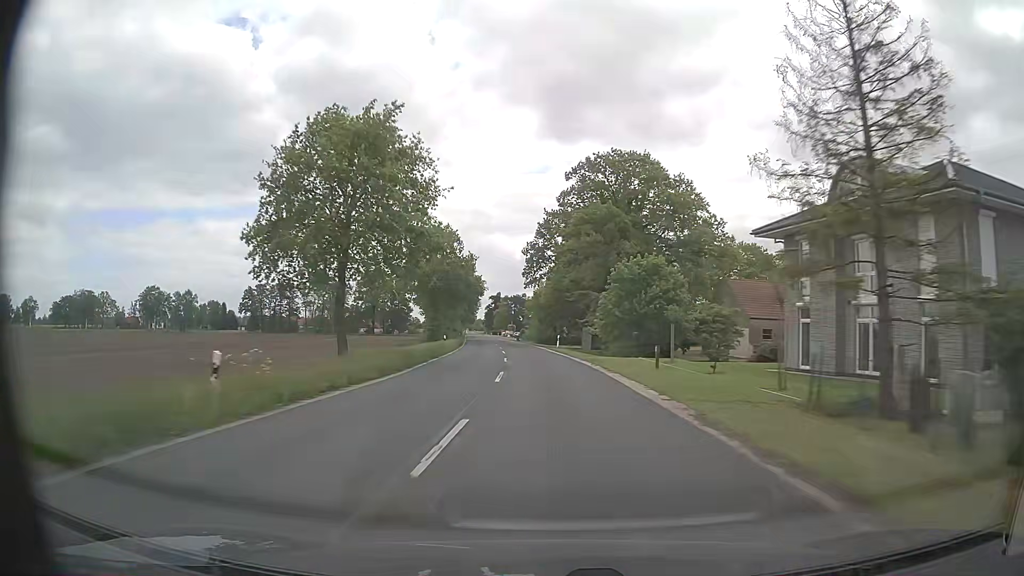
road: secondary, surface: asphalt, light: Day
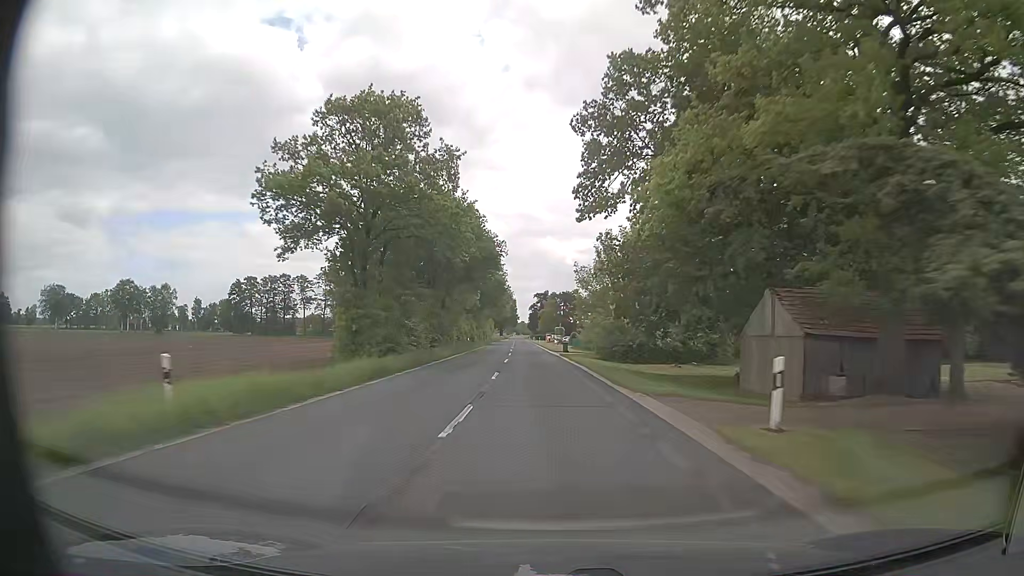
(-1.7, +45.7) m; -4°
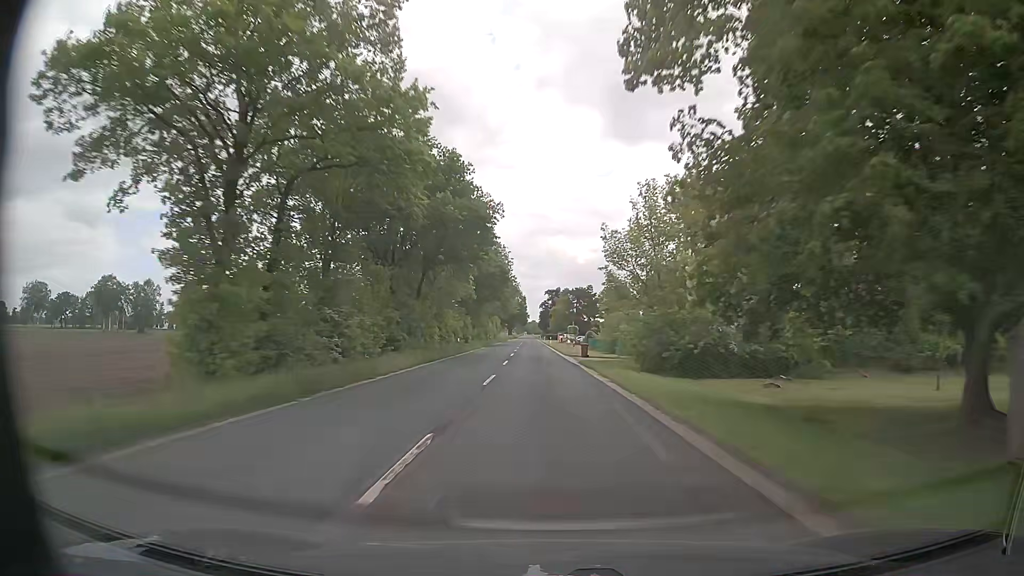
(-0.1, +15.3) m; -1°
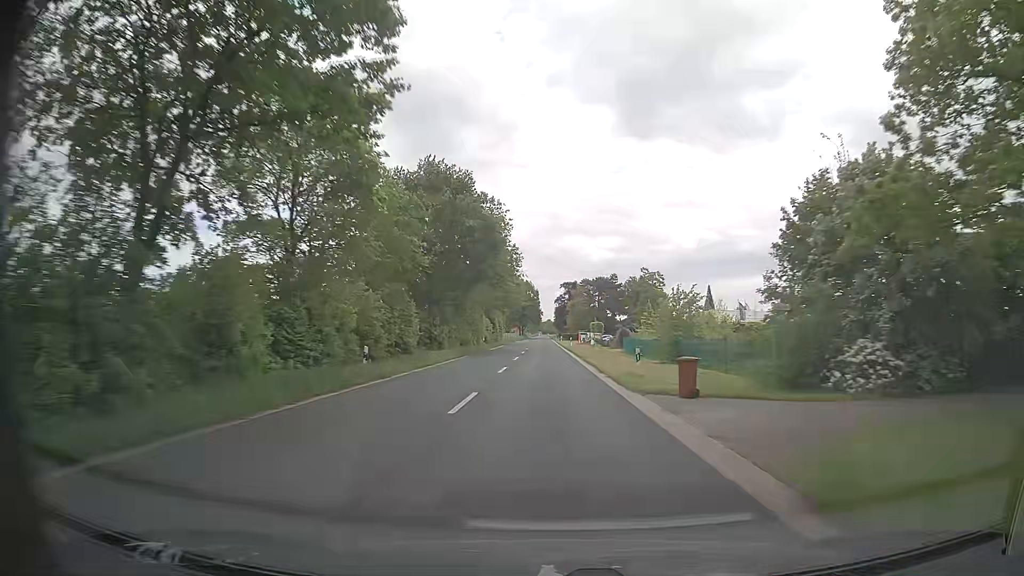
(-0.4, +30.4) m; -1°
(0, +10) (0, +20) (0, +30) (0, +40) (0, +50) (0, +60) (0, +70) (0, +80) (0, +90) (0, +100) m
